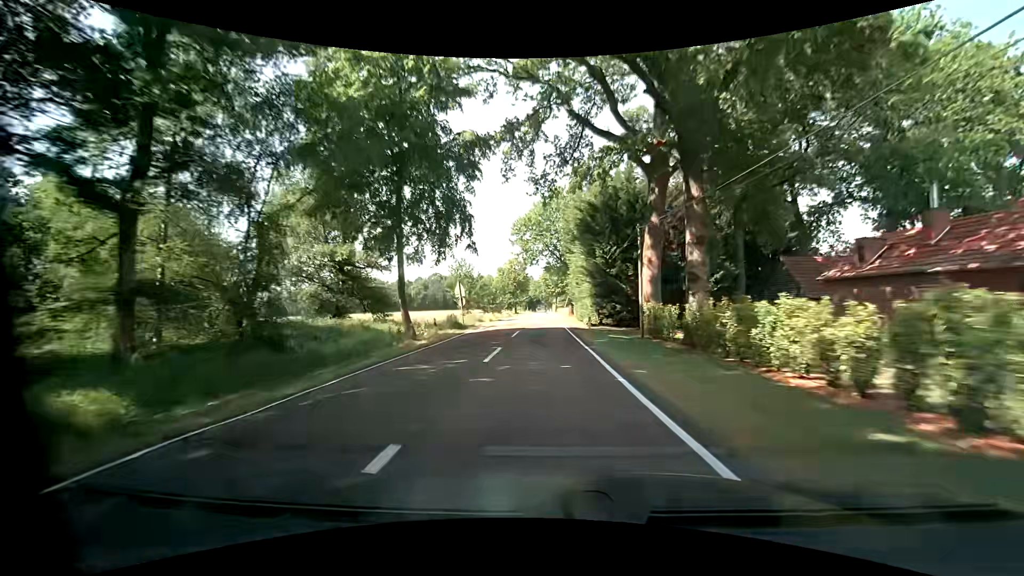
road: tertiary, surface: asphalt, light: Day
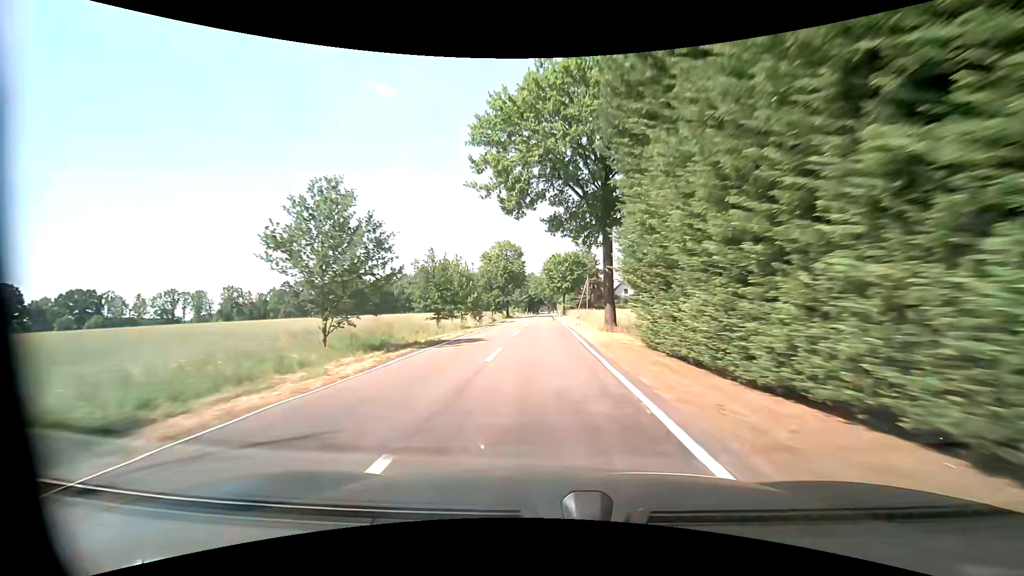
(-0.3, +35.4) m; -1°
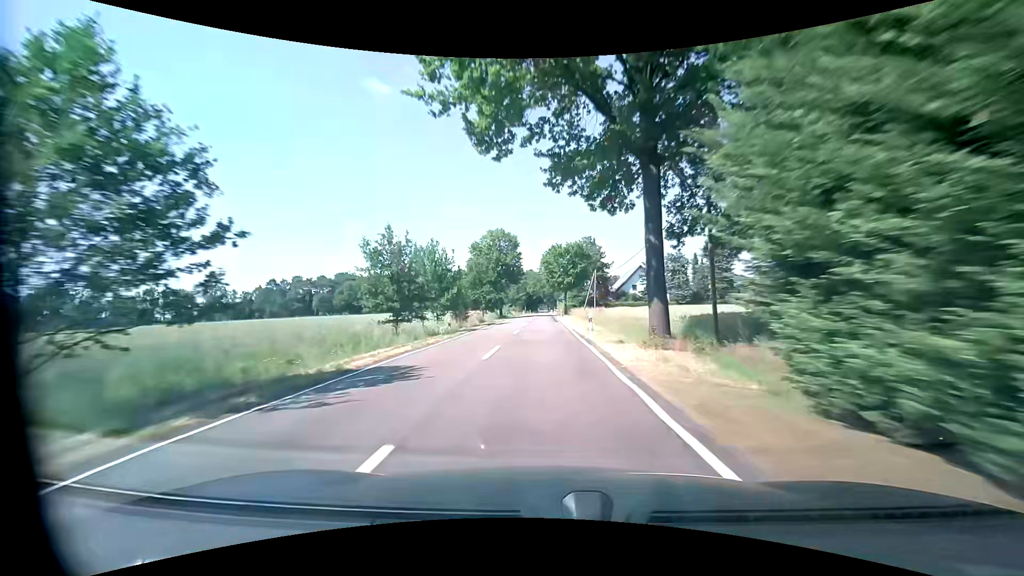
(0.0, +11.8) m; 0°
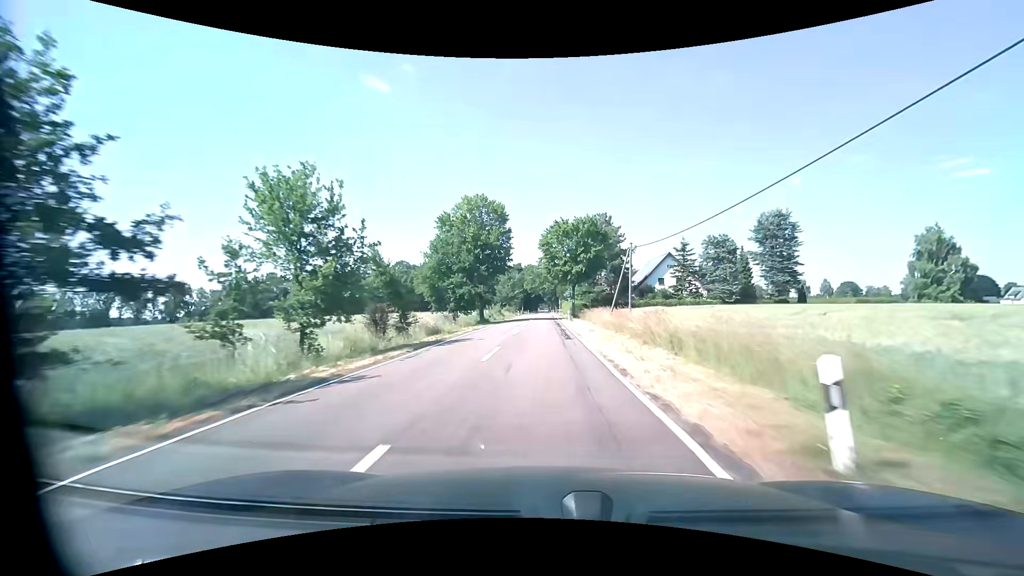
(-0.1, +23.6) m; 0°
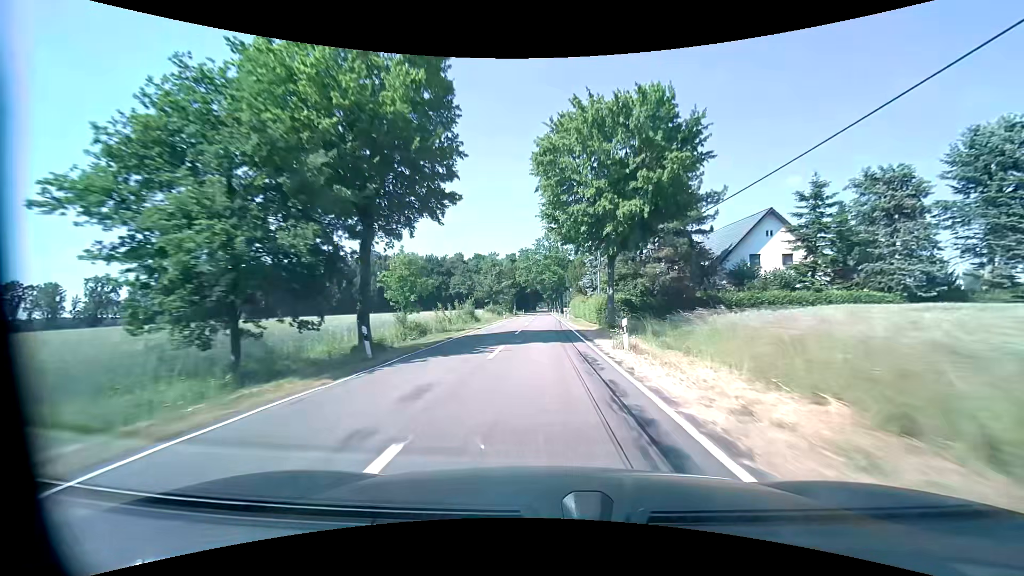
(-0.1, +35.4) m; 0°
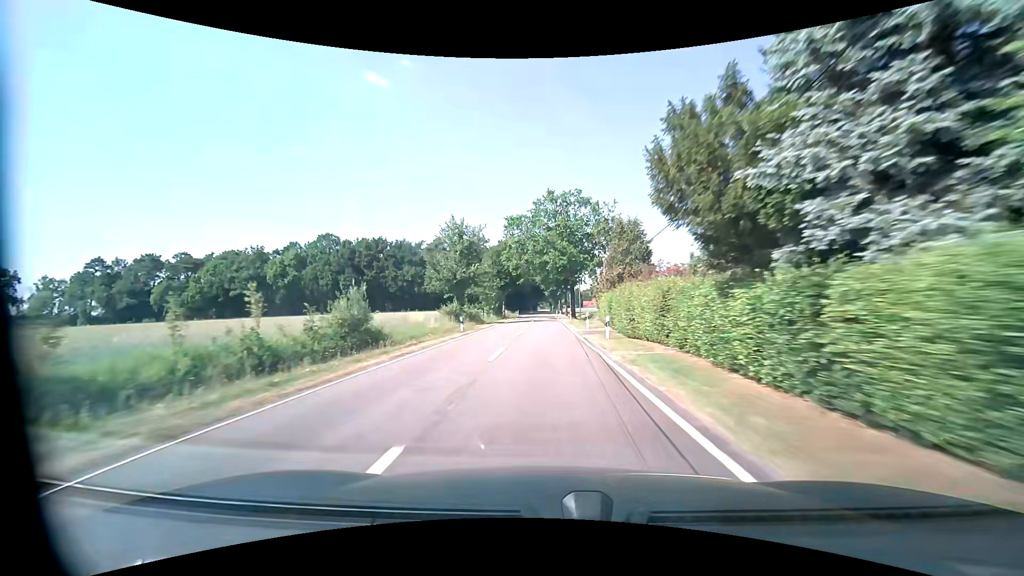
(-0.1, +35.4) m; 0°
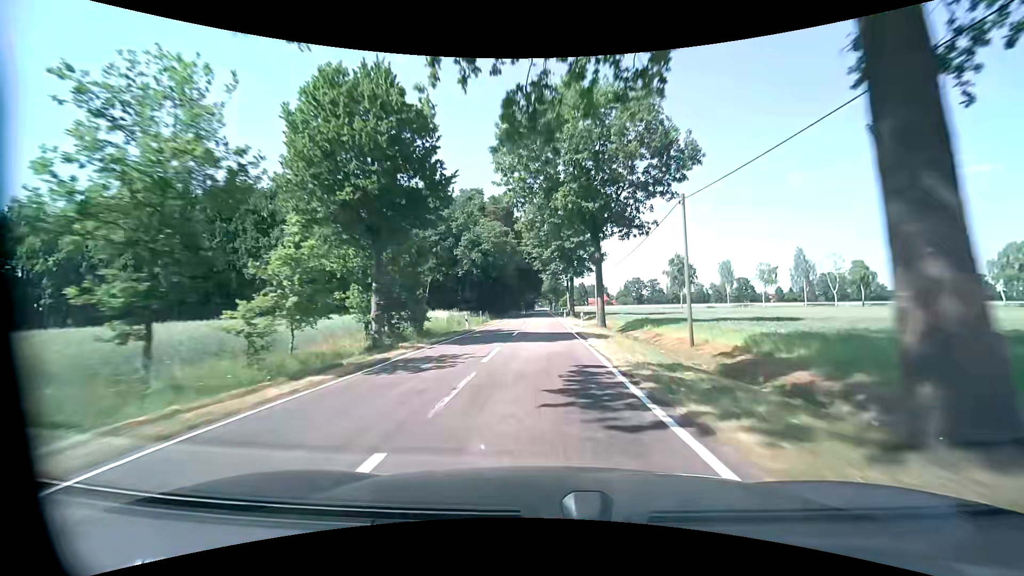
(+0.2, +59.3) m; 0°
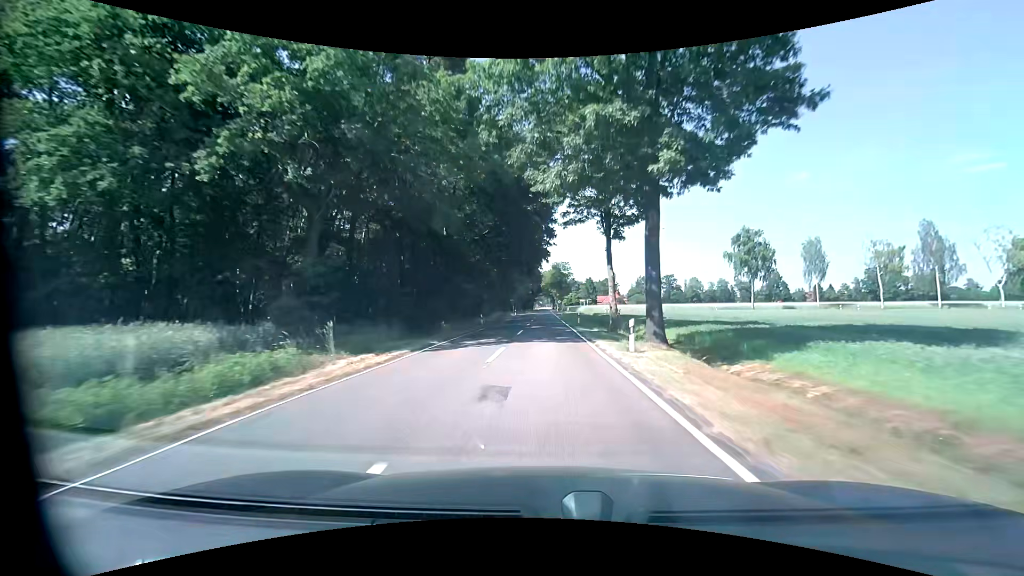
(-0.2, +47.4) m; 0°
(0, +10) (0, +20) (0, +30) (0, +40) (0, +50) (0, +60) (0, +70) (0, +80) (0, +90) (0, +100) m
